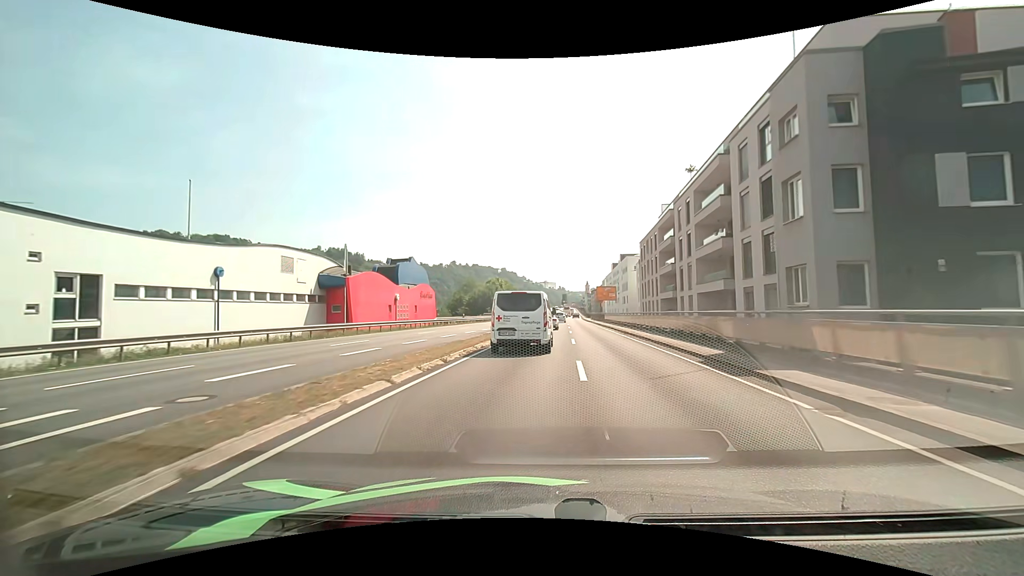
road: primary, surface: asphalt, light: Day
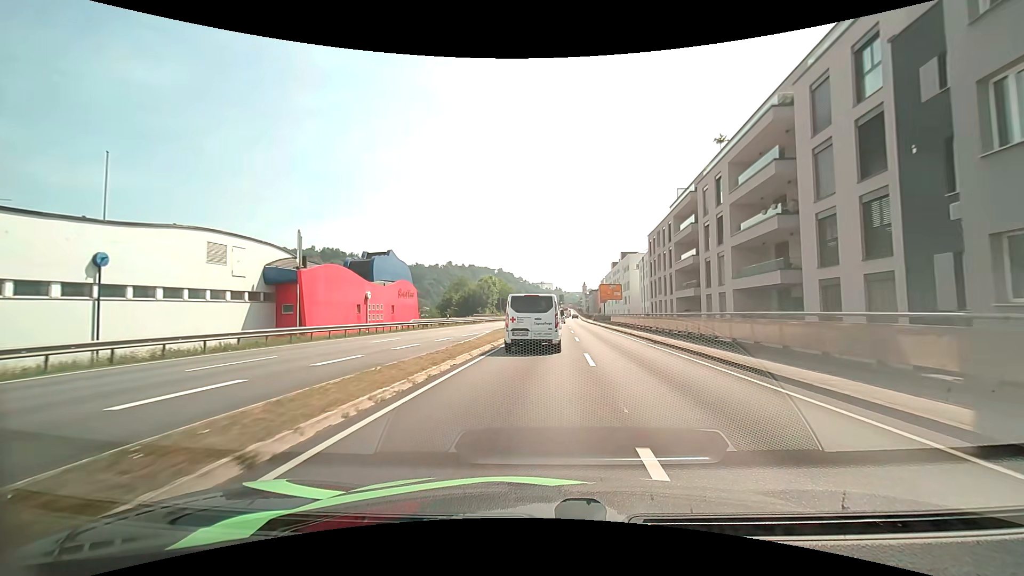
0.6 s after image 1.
(0.0, +8.8) m; 0°
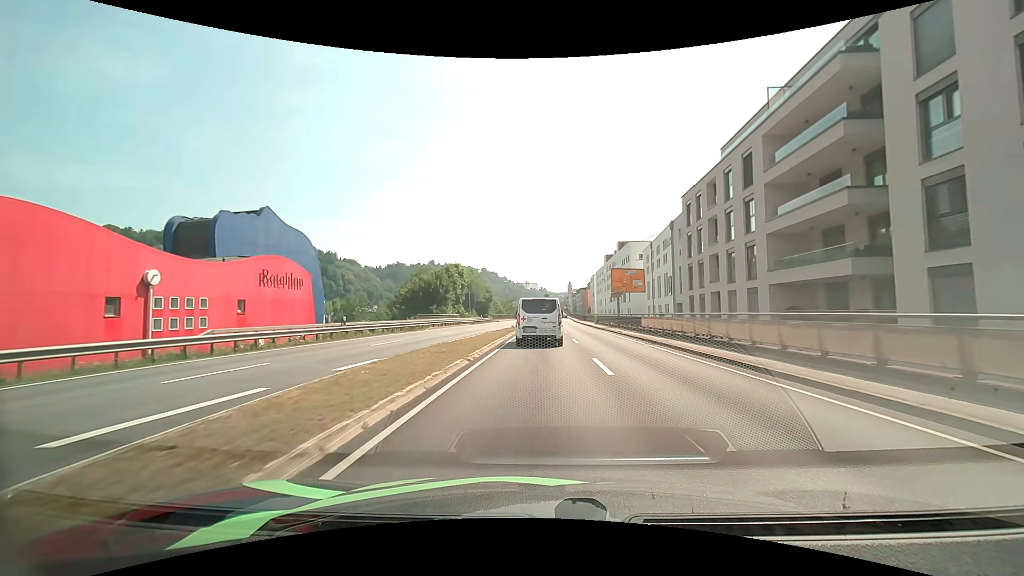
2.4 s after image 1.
(+0.5, +25.8) m; +2°
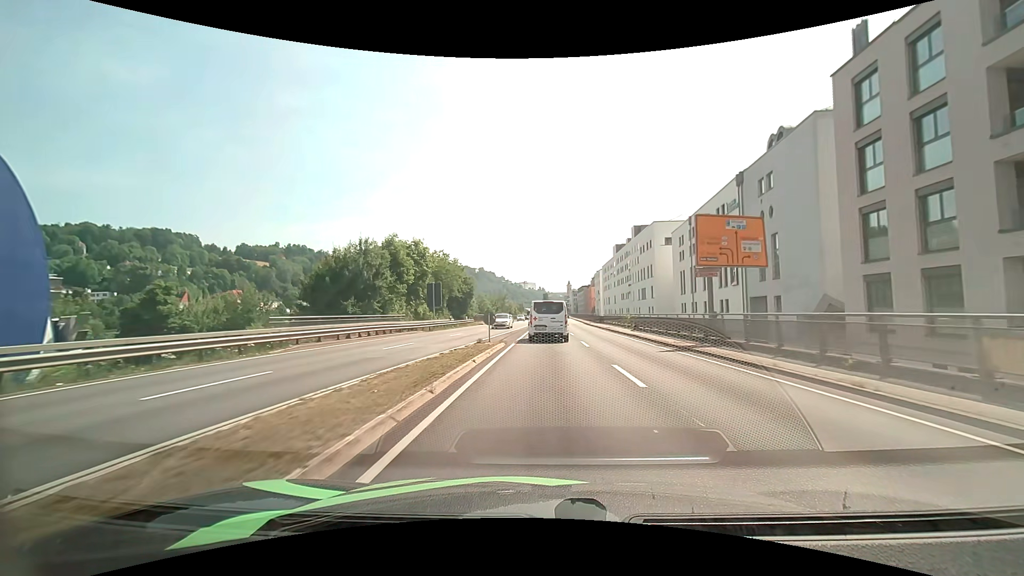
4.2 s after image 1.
(-0.1, +26.1) m; 0°
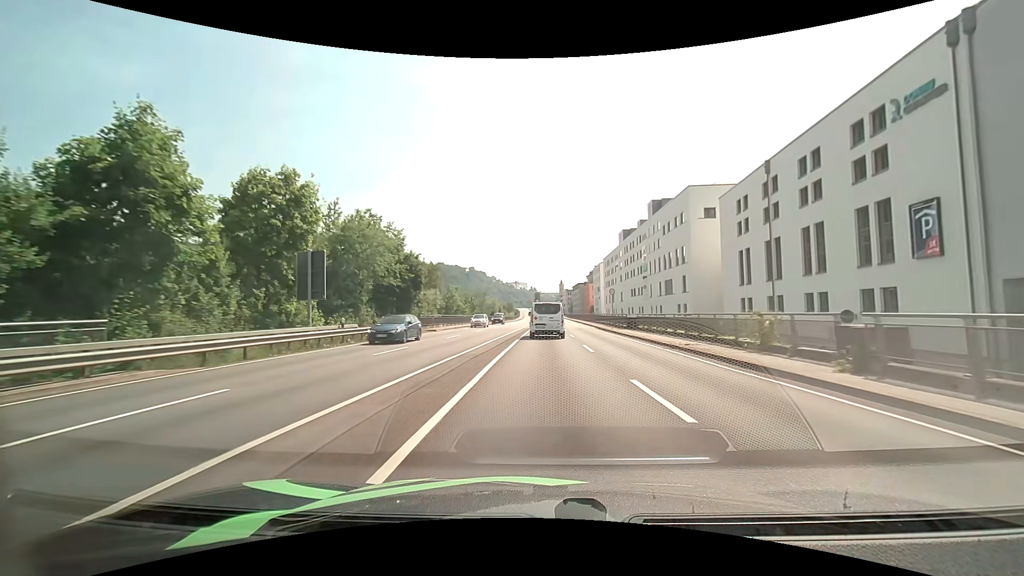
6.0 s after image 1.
(+0.3, +27.0) m; +1°
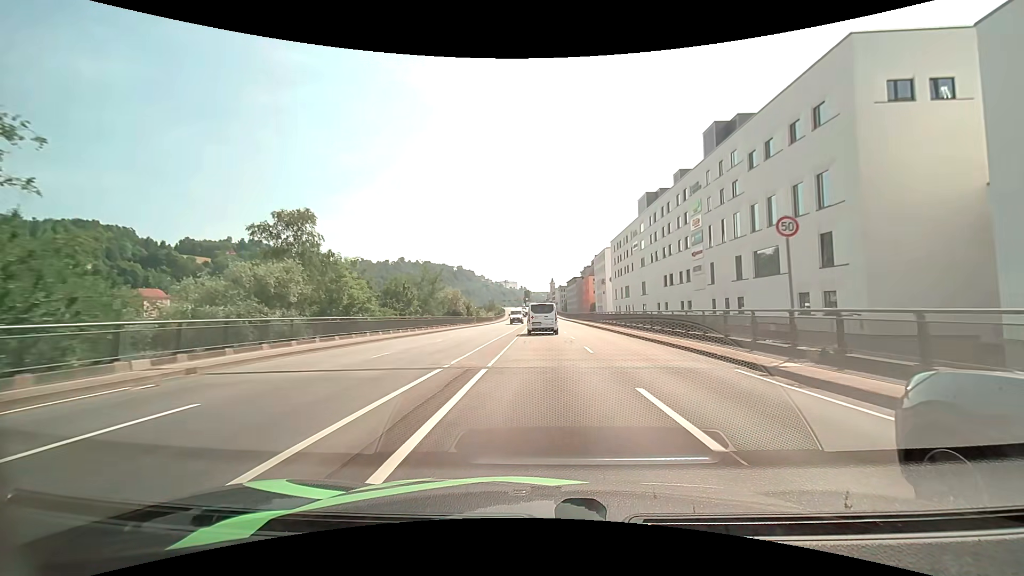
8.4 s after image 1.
(+0.2, +37.5) m; +1°
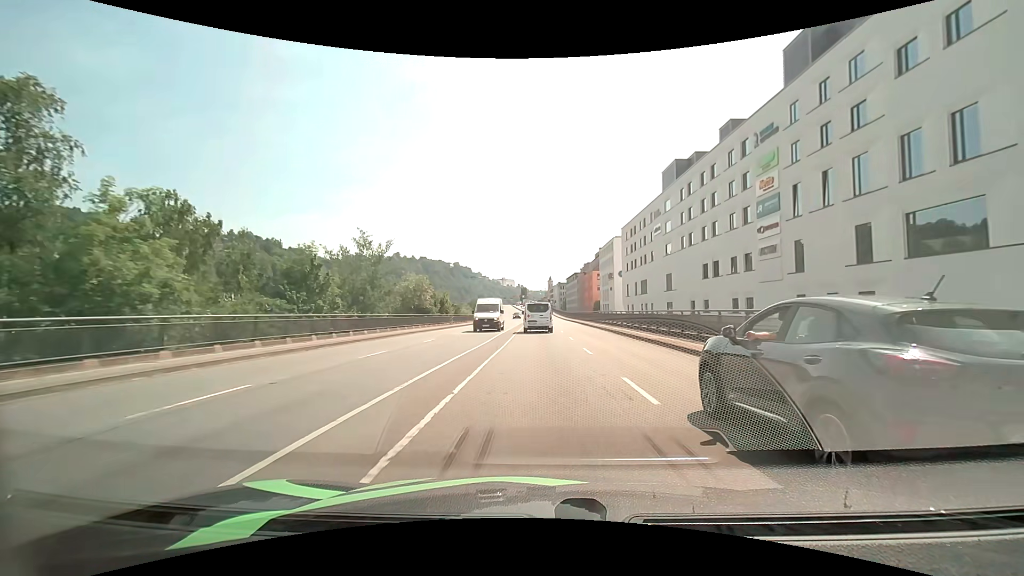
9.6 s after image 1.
(0.0, +18.8) m; 0°
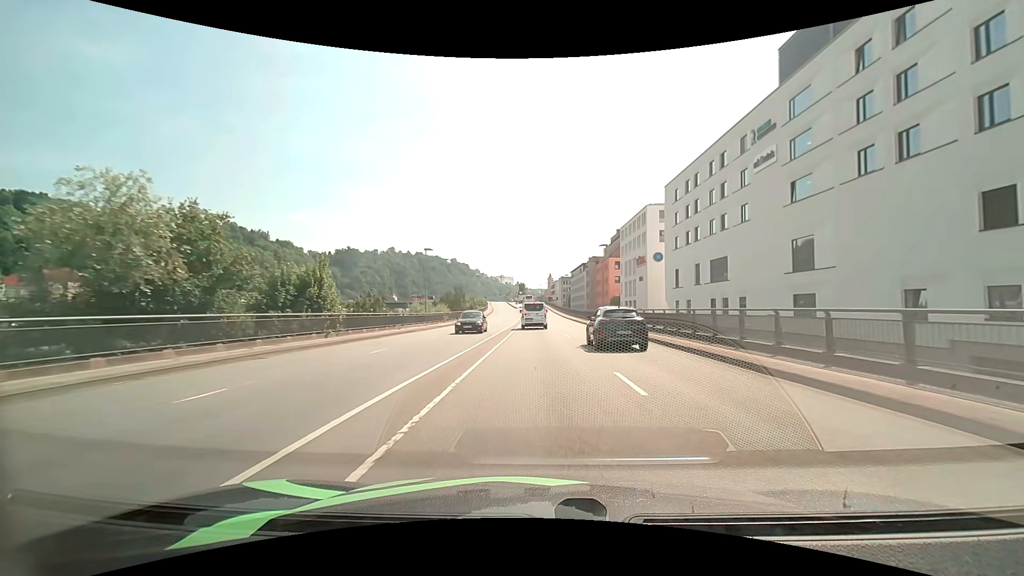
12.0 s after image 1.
(0.0, +35.1) m; 0°
(0, +10) (0, +20) (0, +30) (0, +40) (0, +50) (-1, +60) (-1, +70) (-1, +80) (-1, +90) (-1, +100) m
